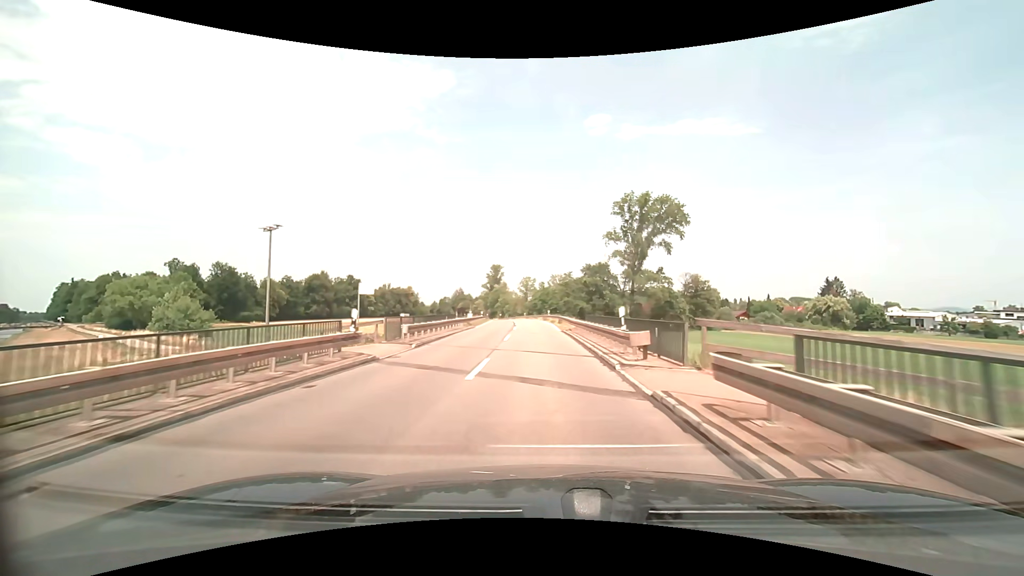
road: secondary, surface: asphalt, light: Day
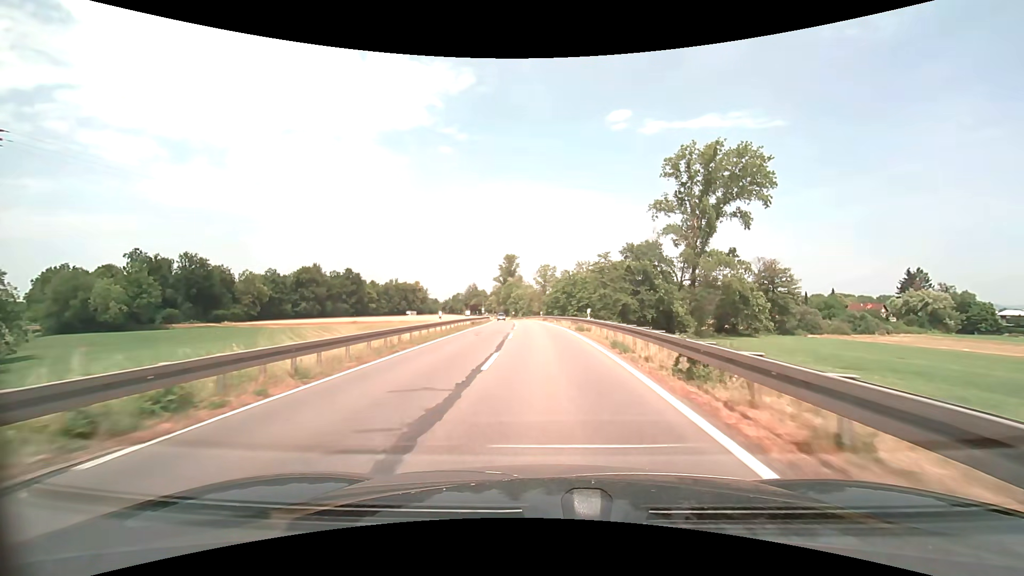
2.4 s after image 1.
(-0.8, +34.5) m; -3°
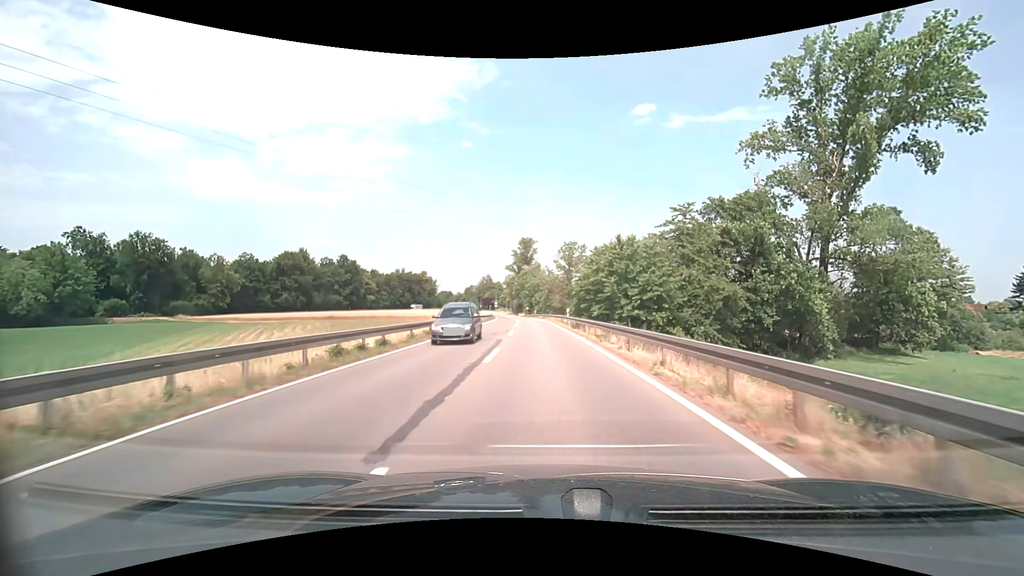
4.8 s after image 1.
(-0.5, +34.9) m; -2°
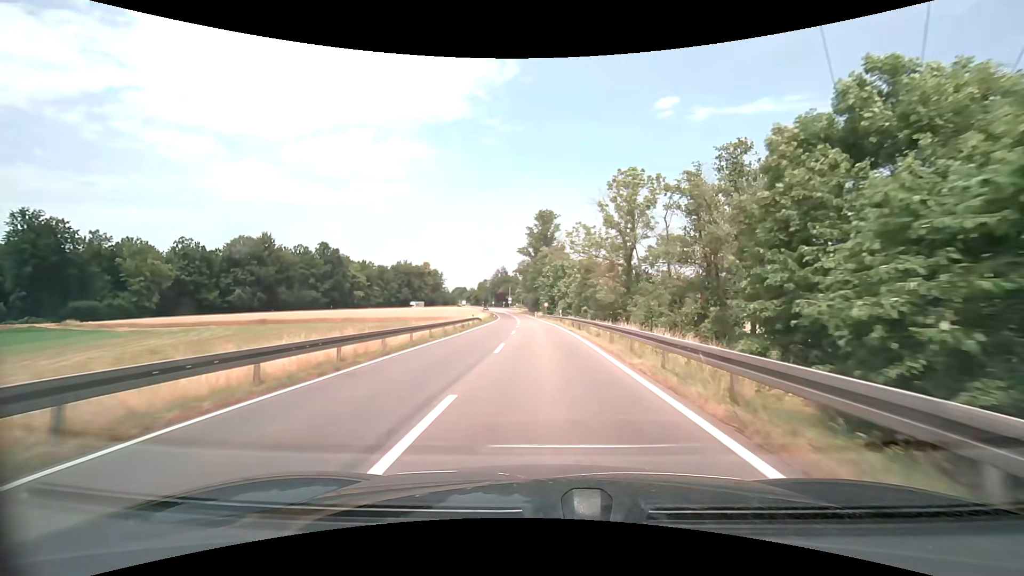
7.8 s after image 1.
(-1.1, +44.6) m; -3°
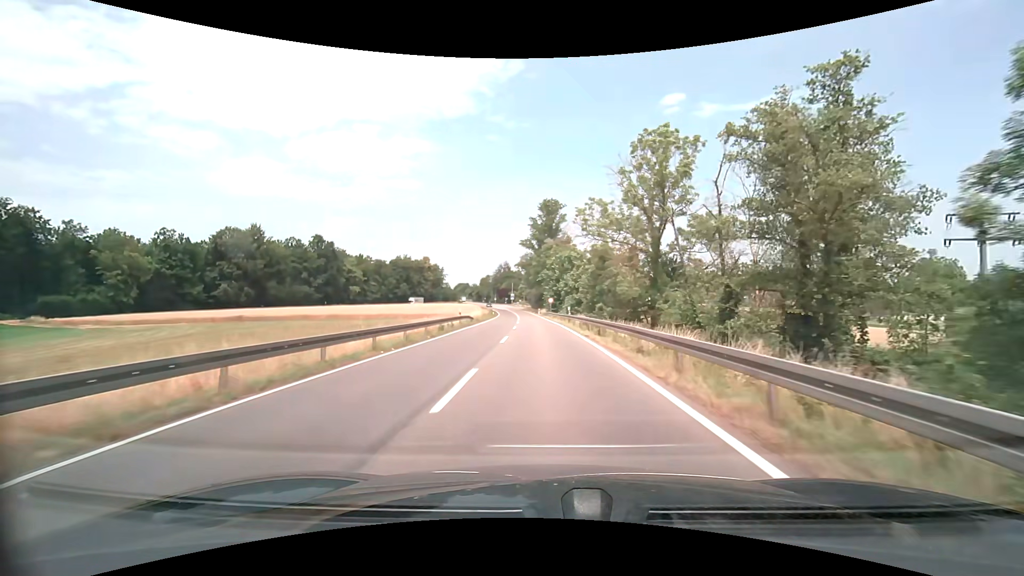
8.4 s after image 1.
(0.0, +9.1) m; -1°
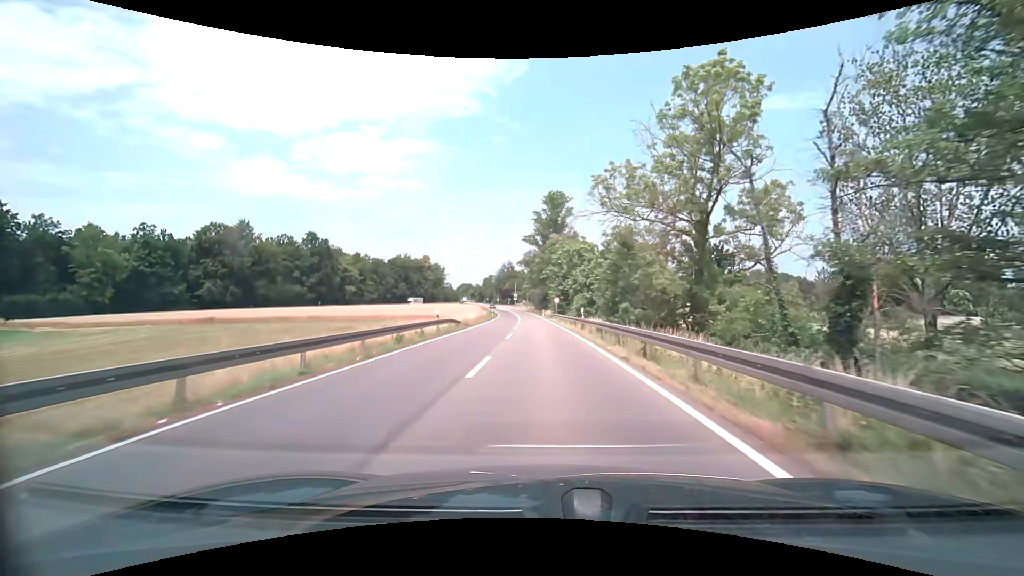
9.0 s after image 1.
(0.0, +9.2) m; 0°
